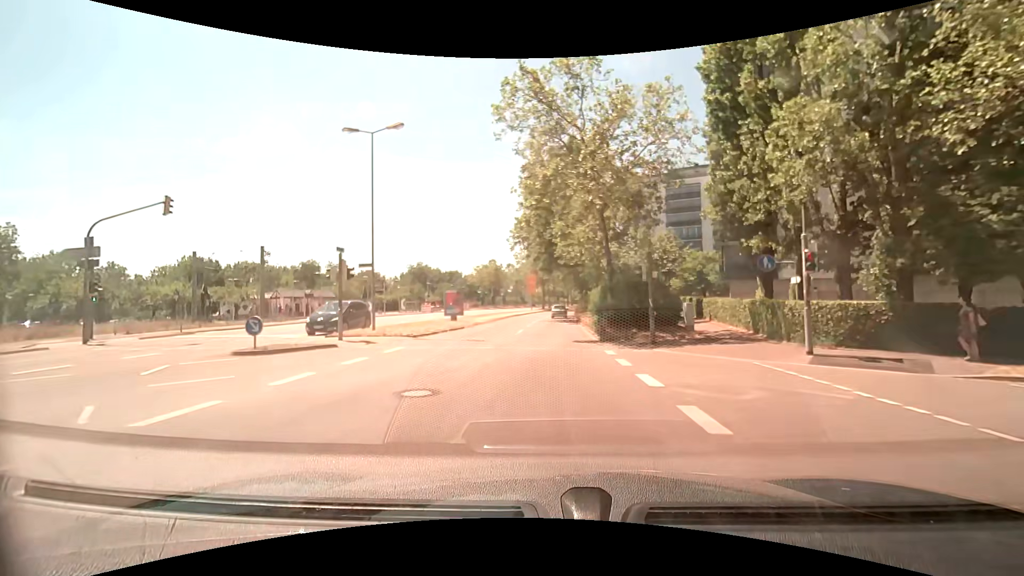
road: secondary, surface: asphalt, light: Day
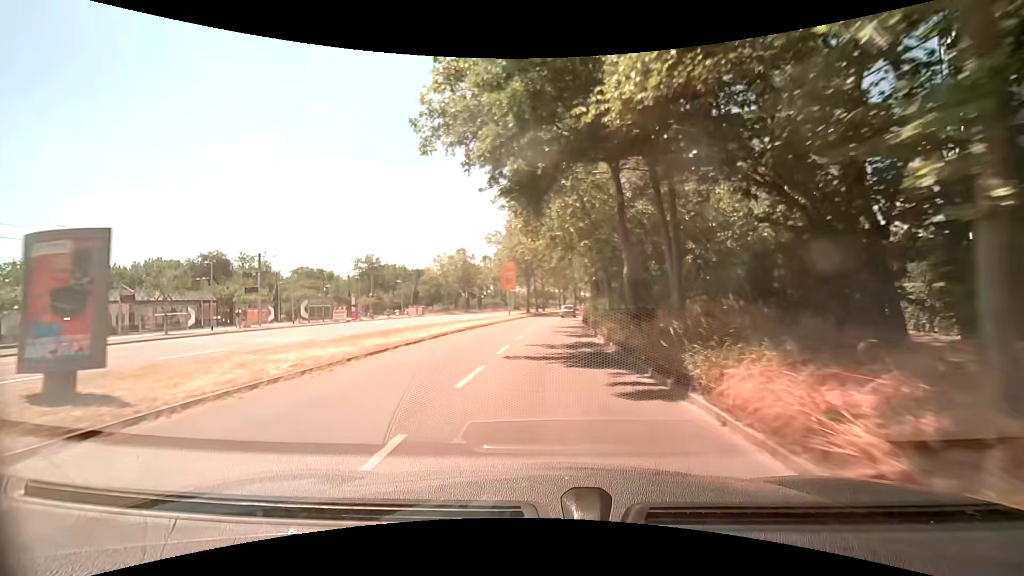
(+0.3, +28.6) m; +1°
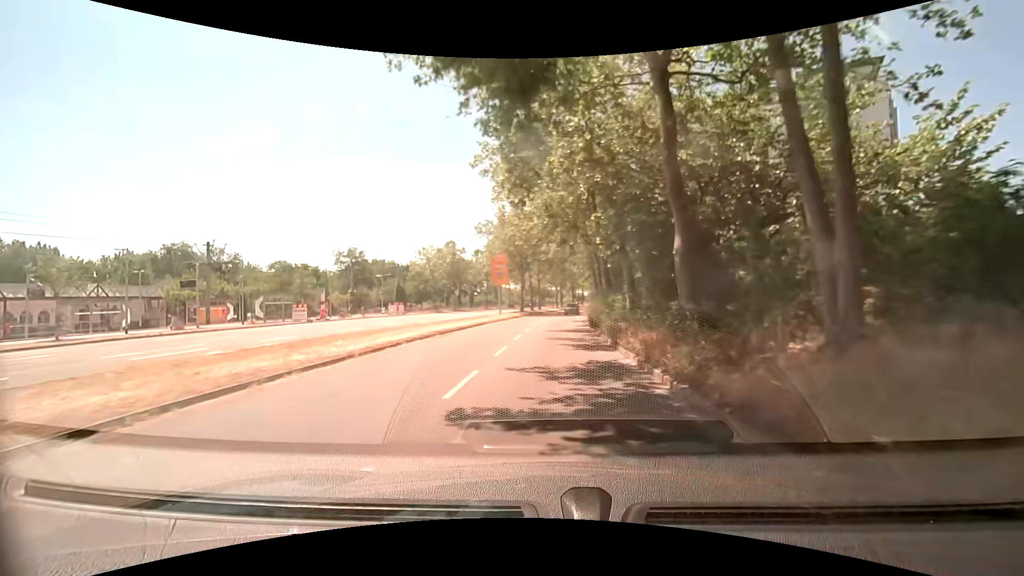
(0.0, +7.2) m; +1°
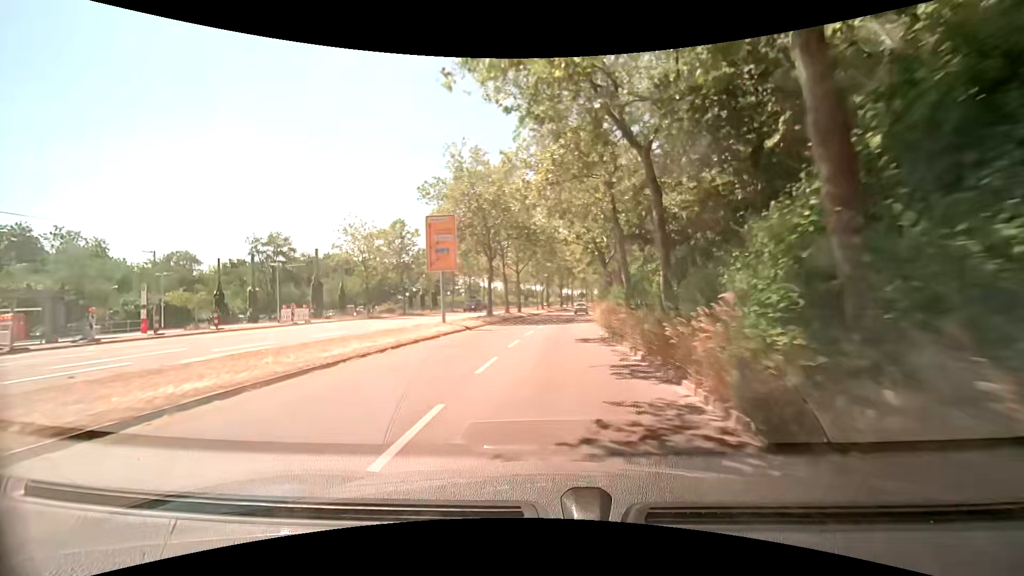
(+0.3, +21.5) m; +1°
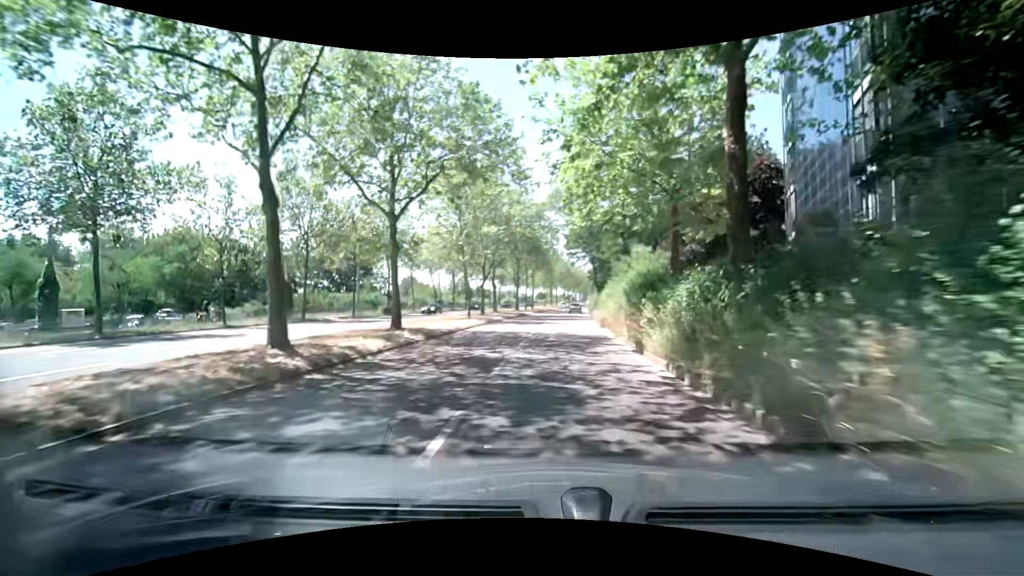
(+1.5, +36.3) m; +5°
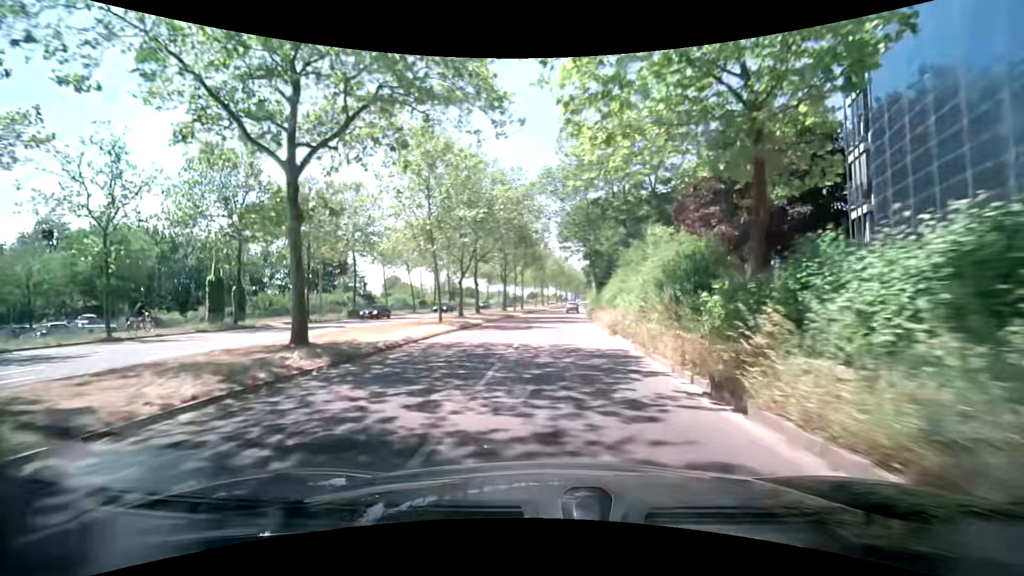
(+0.1, +7.3) m; +1°
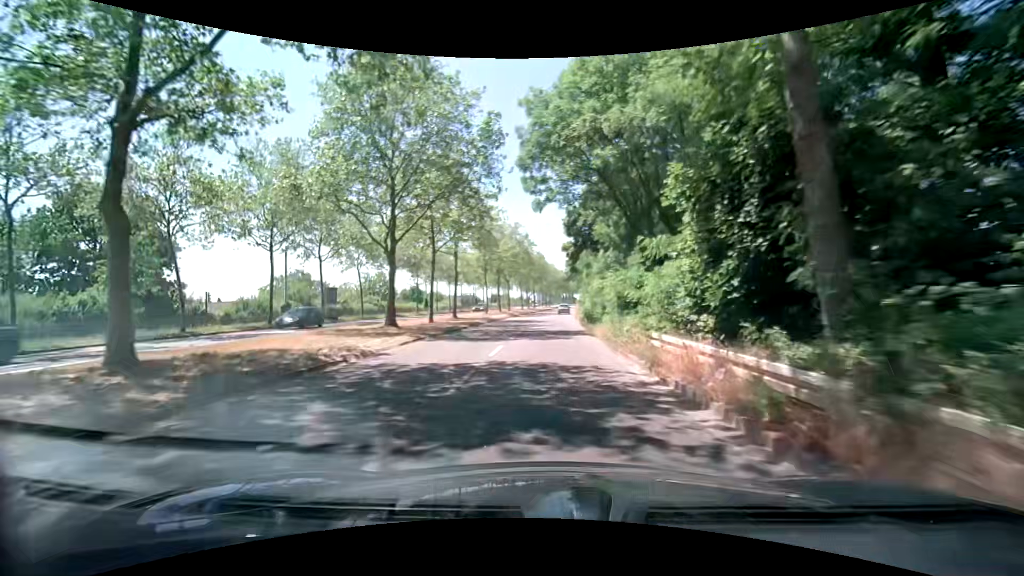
(+1.7, +36.6) m; +4°
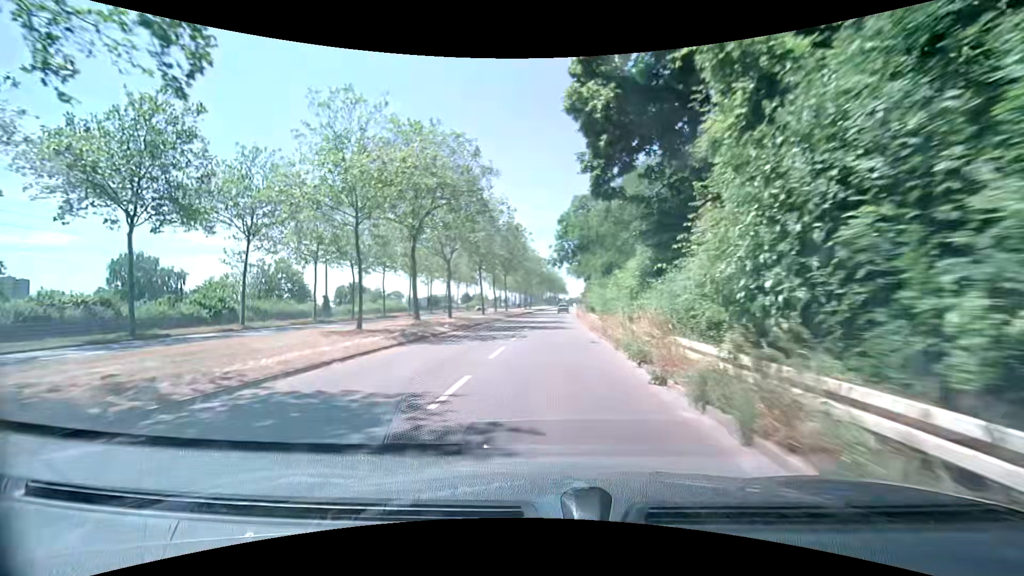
(+0.5, +37.2) m; +2°
(0, +10) (0, +20) (+1, +30) (+1, +40) (+1, +50) (+2, +60) (+3, +70) (+3, +80) (+4, +90) (+5, +100) m
